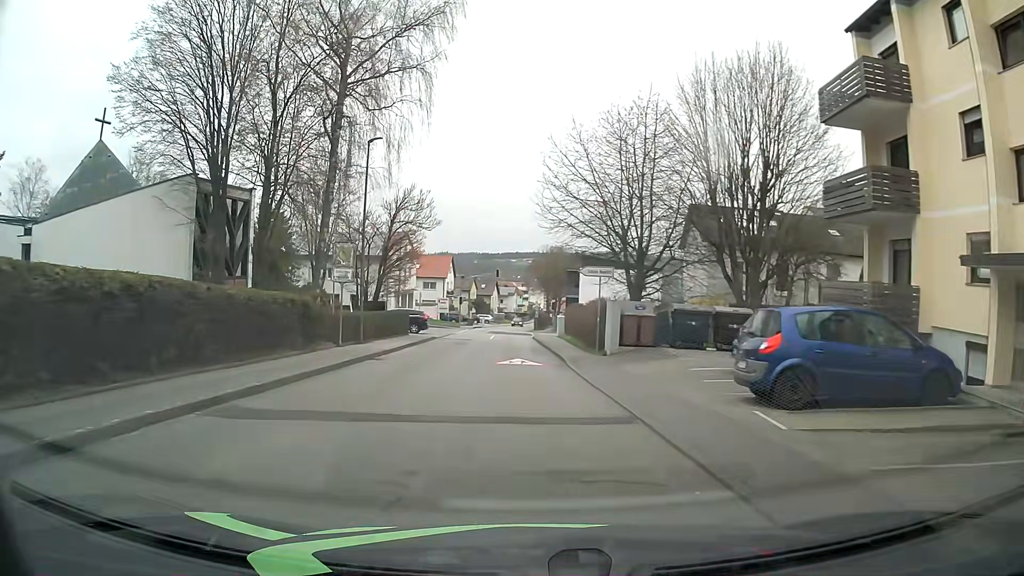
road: unclassified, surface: asphalt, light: Day
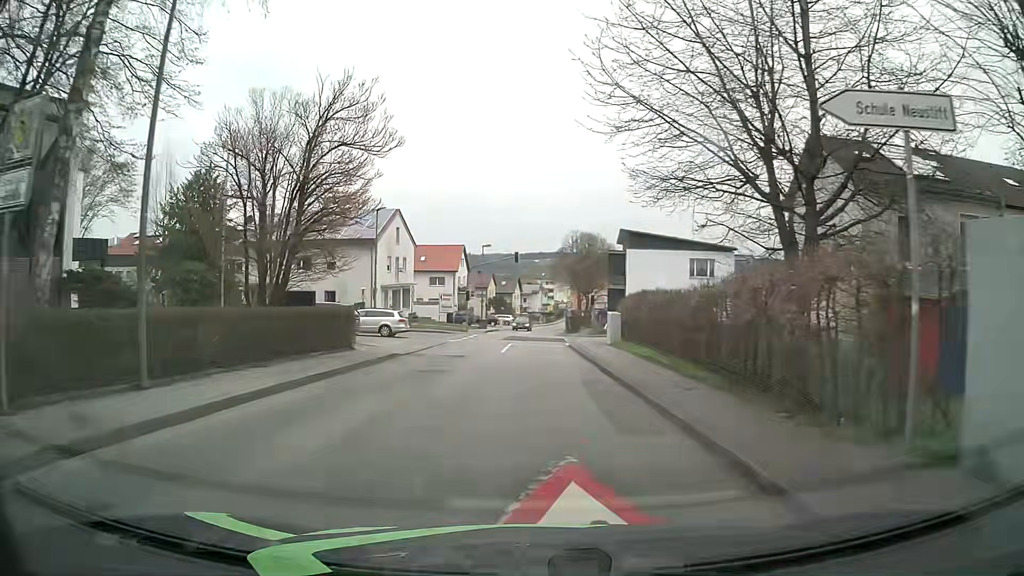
(-0.6, +18.1) m; -2°
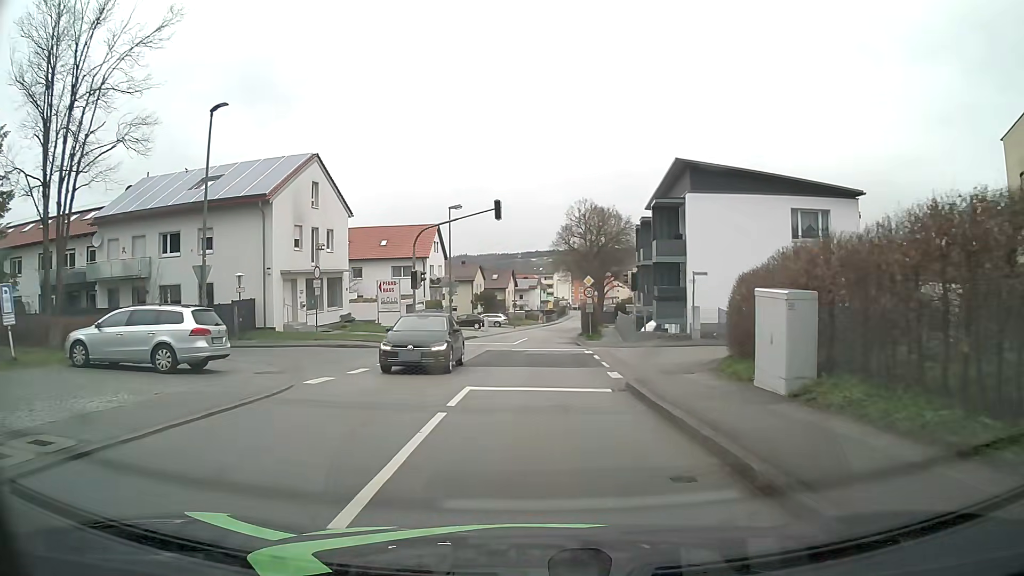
(0.0, +22.5) m; 0°
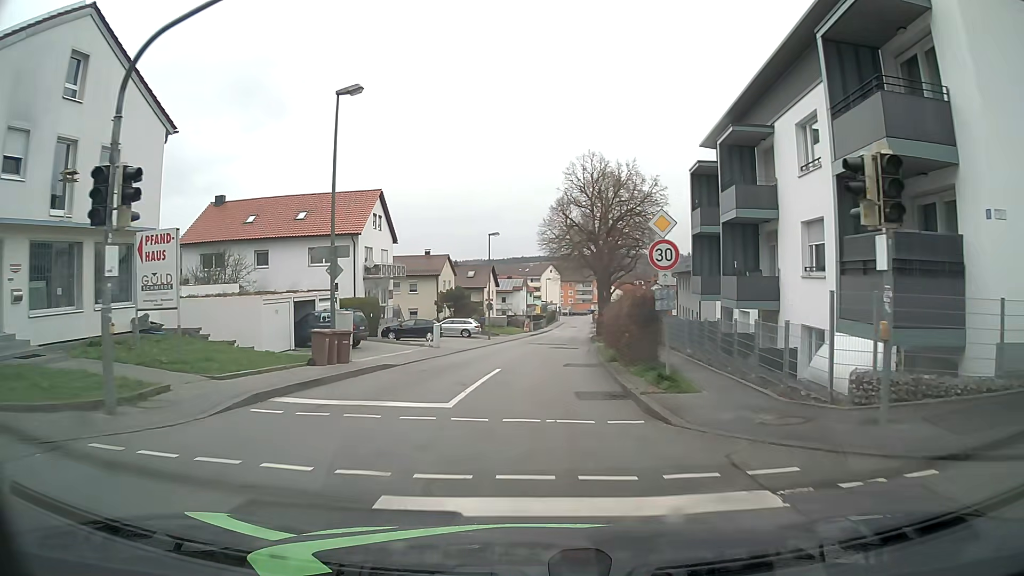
(+0.2, +22.4) m; +1°
